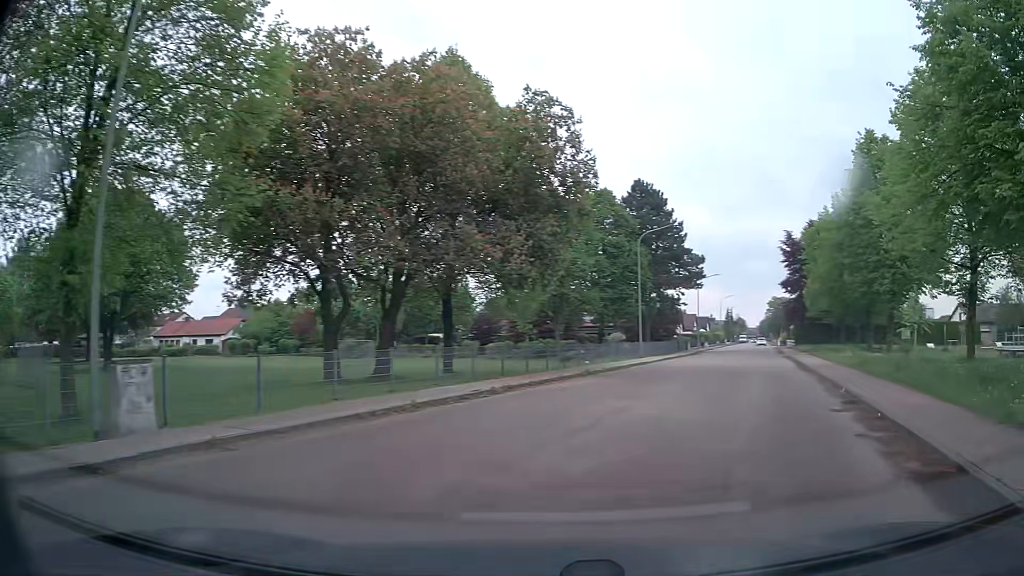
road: residential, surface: asphalt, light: Day
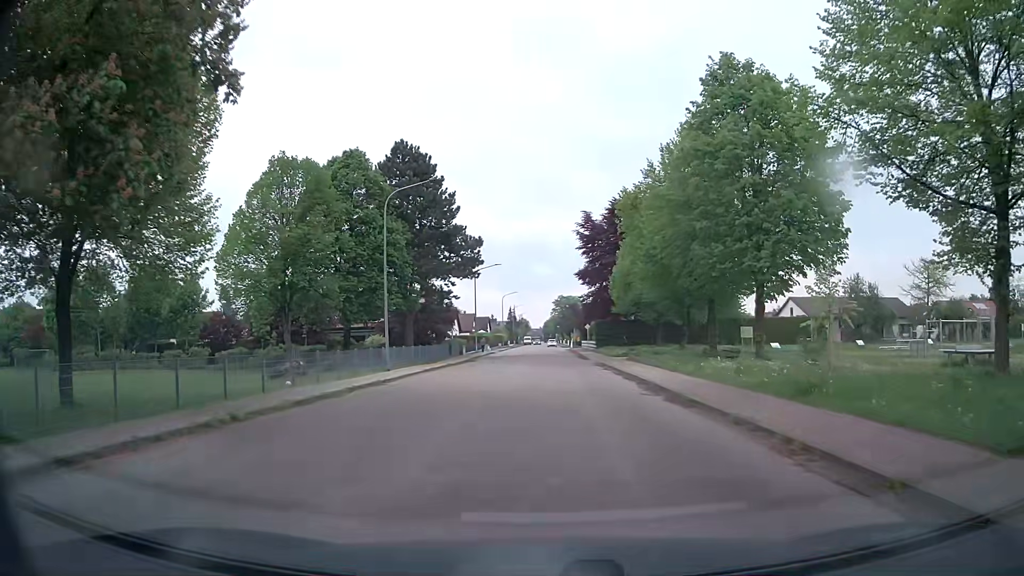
(+3.2, +14.4) m; +19°
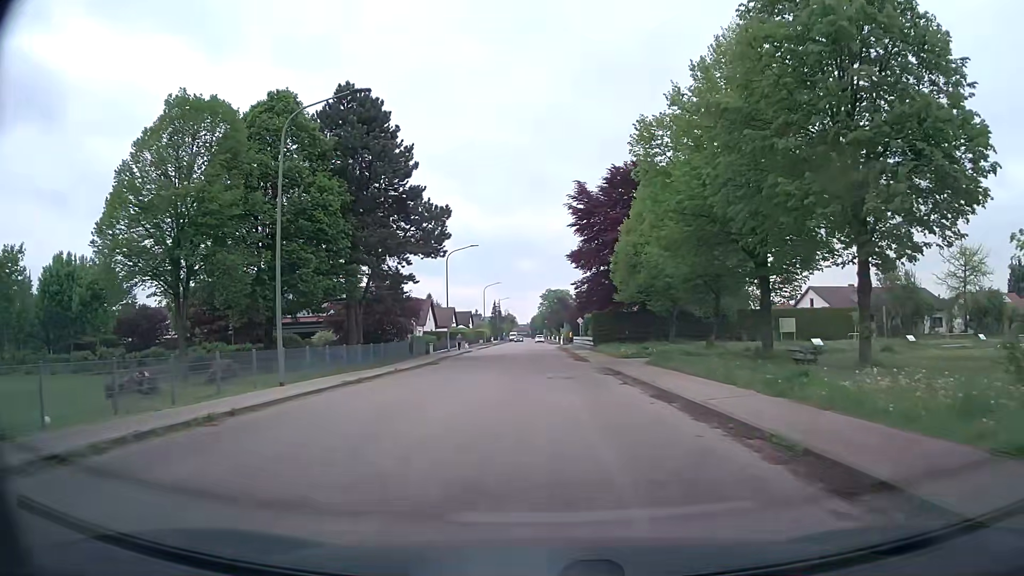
(+0.2, +12.3) m; +1°
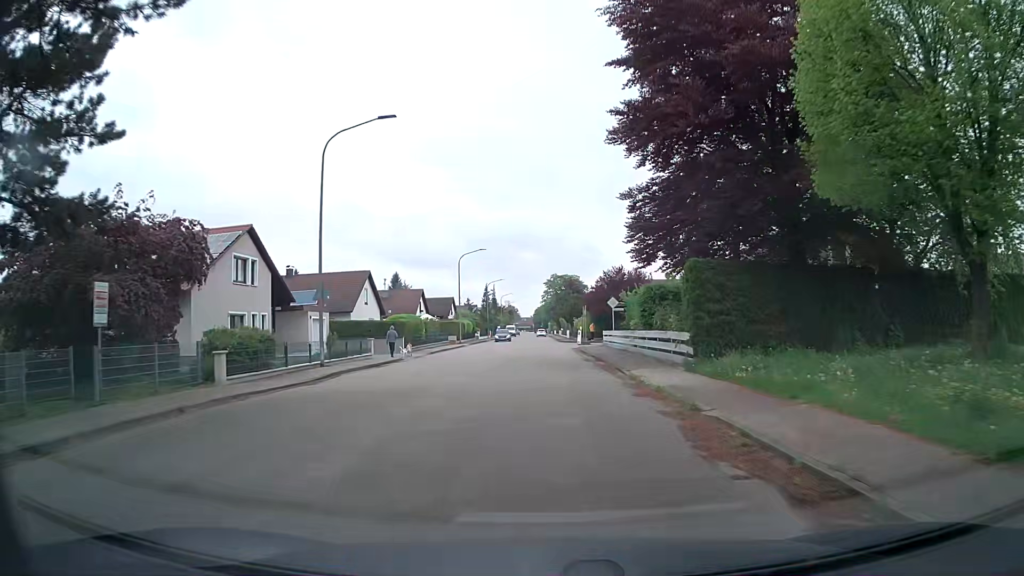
(-0.3, +35.9) m; 0°
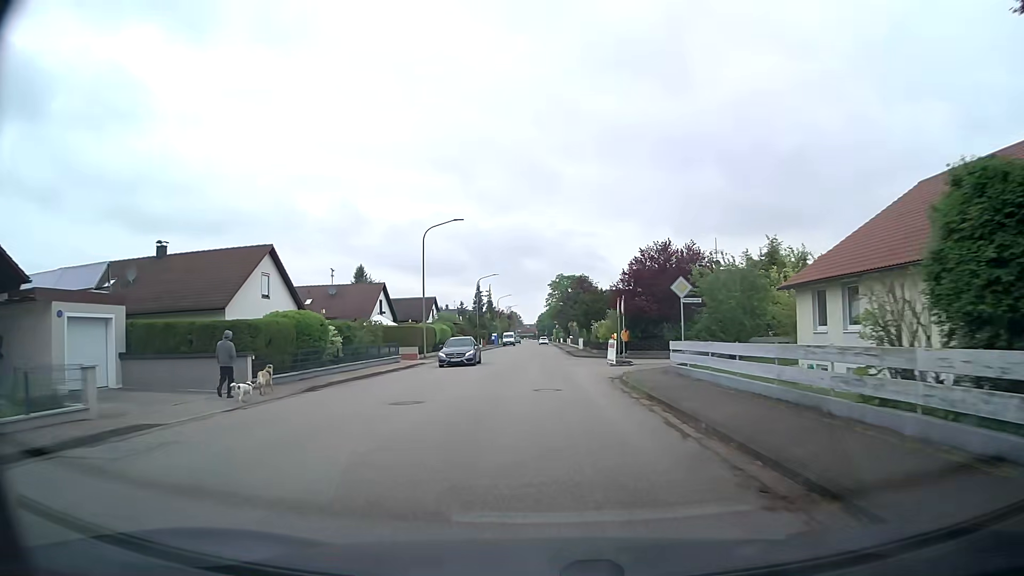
(-0.2, +22.9) m; -1°
